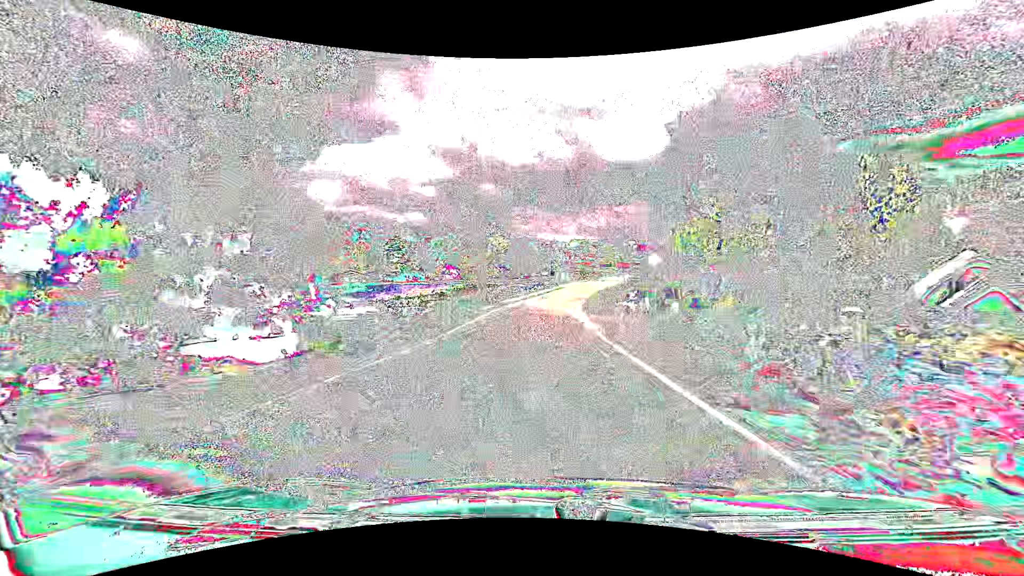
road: tertiary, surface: asphalt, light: Day
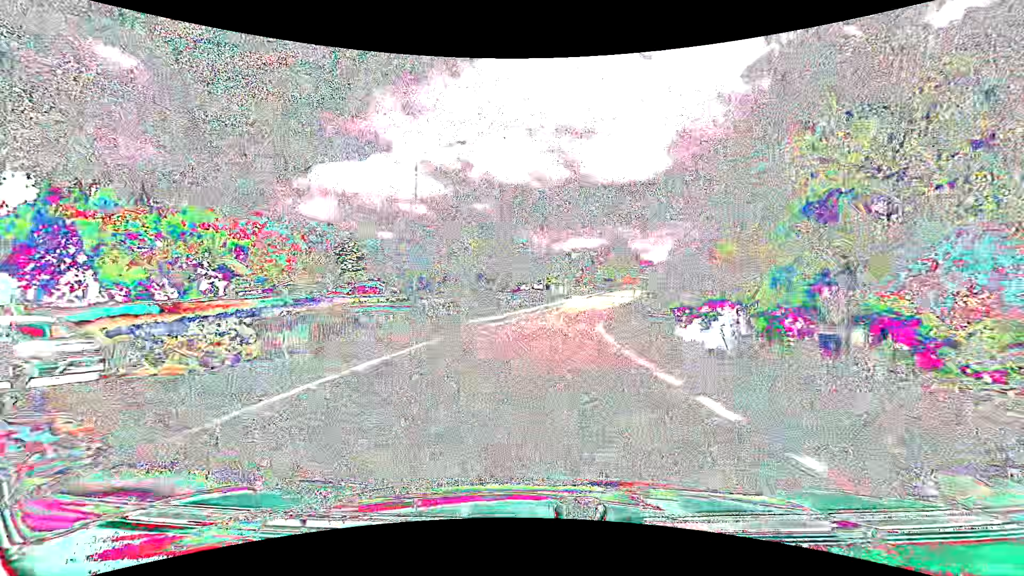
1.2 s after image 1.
(0.0, +21.6) m; +1°
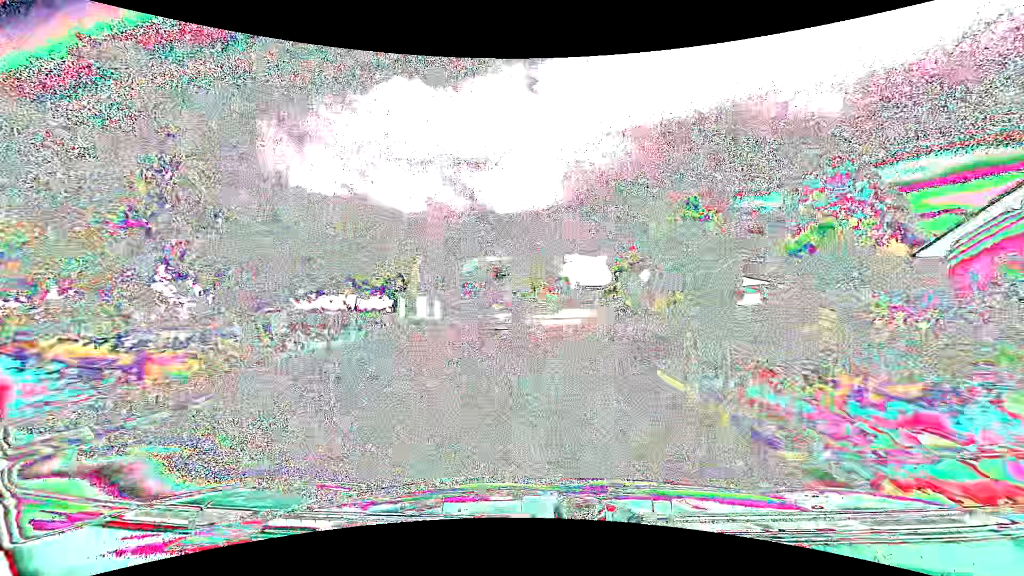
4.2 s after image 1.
(+4.3, +48.8) m; +11°
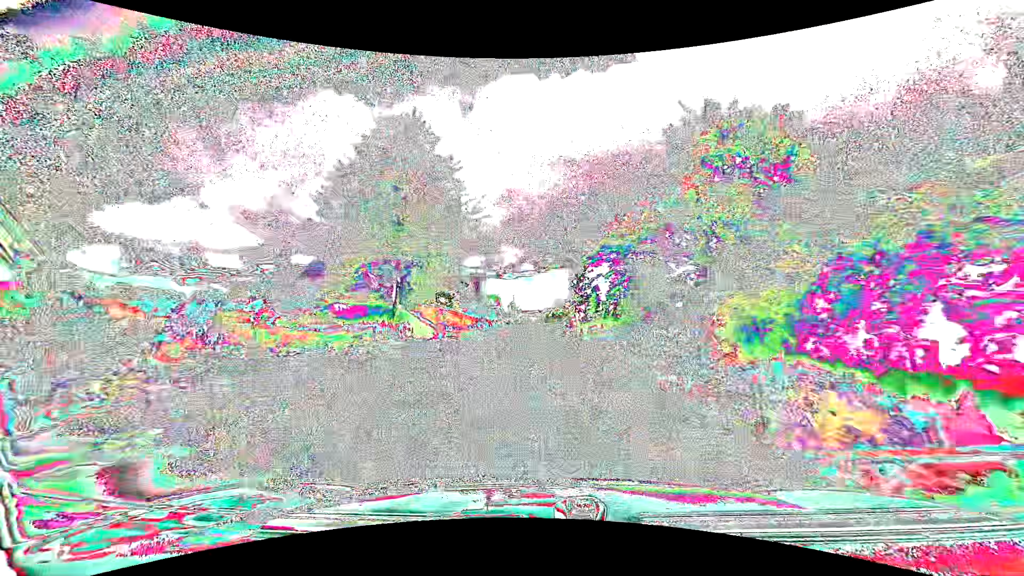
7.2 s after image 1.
(+3.3, +44.5) m; +8°
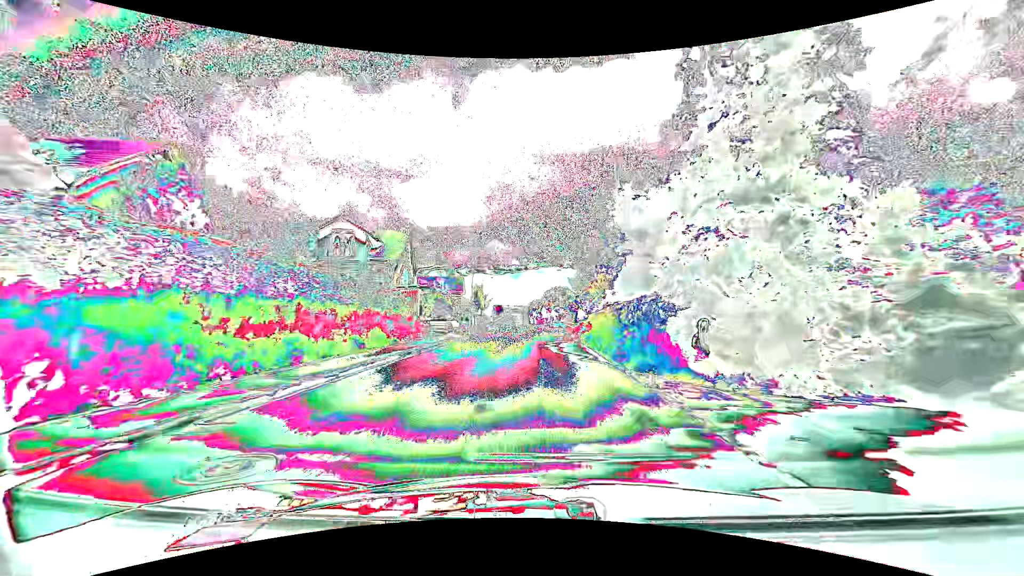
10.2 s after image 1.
(+0.7, +43.0) m; +2°
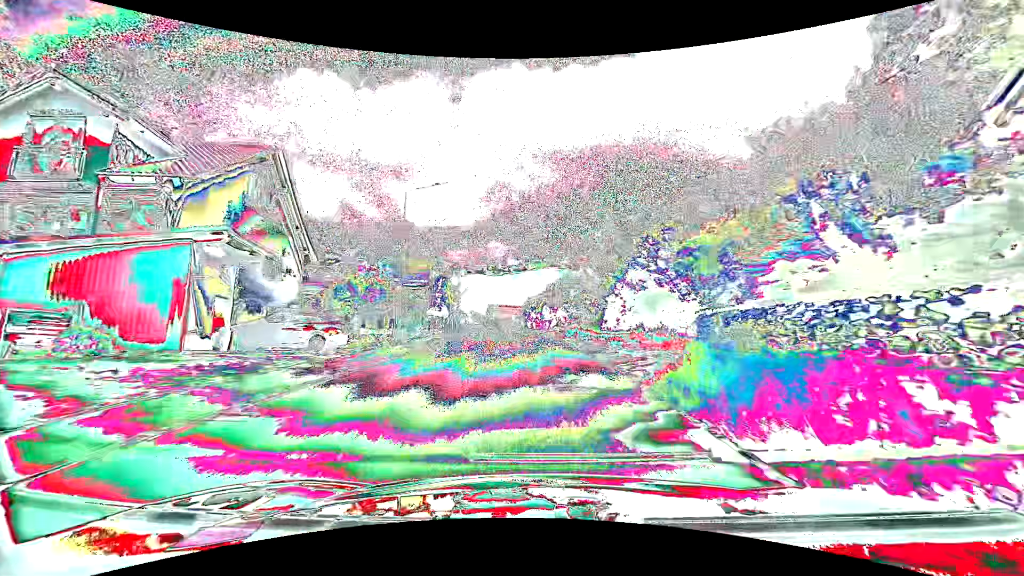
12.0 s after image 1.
(0.0, +24.8) m; +1°
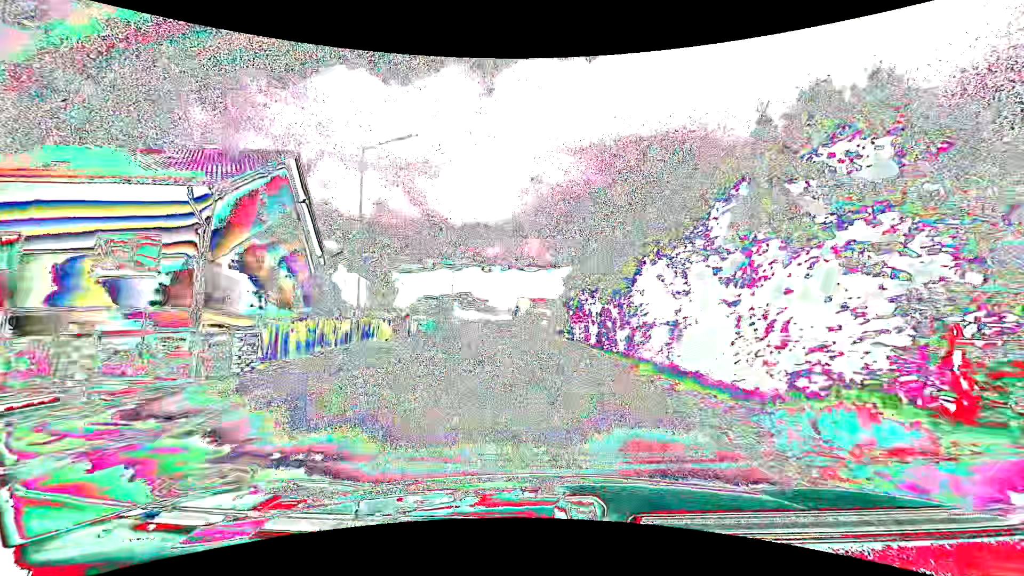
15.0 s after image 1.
(-1.9, +40.8) m; -5°
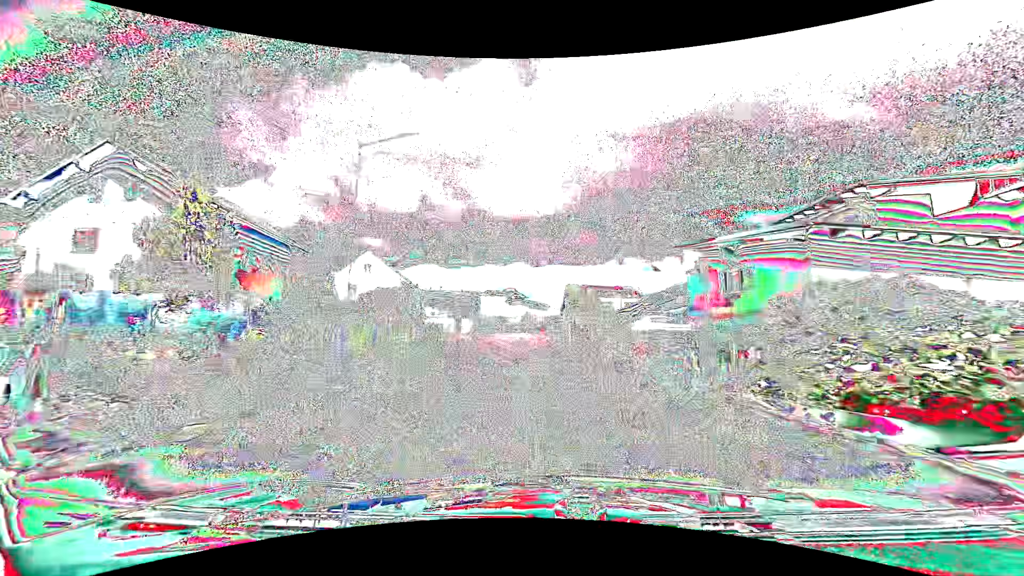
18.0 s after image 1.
(-1.7, +41.8) m; -5°
(0, +10) (0, +20) (-1, +30) (-1, +40) (-1, +50) (-2, +60) (-2, +70) (-3, +80) (-3, +90) (-4, +100) m
